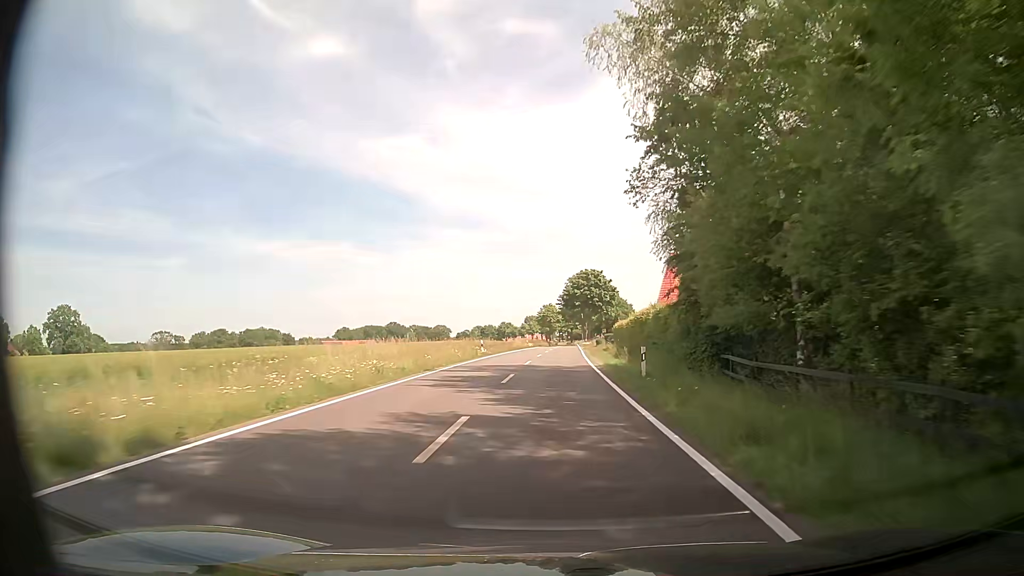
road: tertiary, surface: asphalt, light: Day
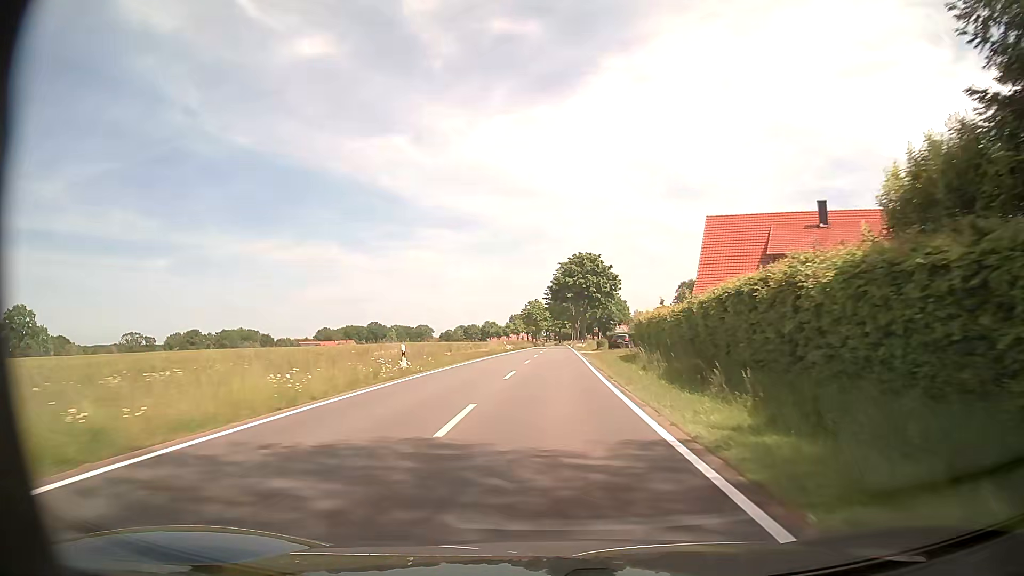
(+0.3, +21.9) m; +1°
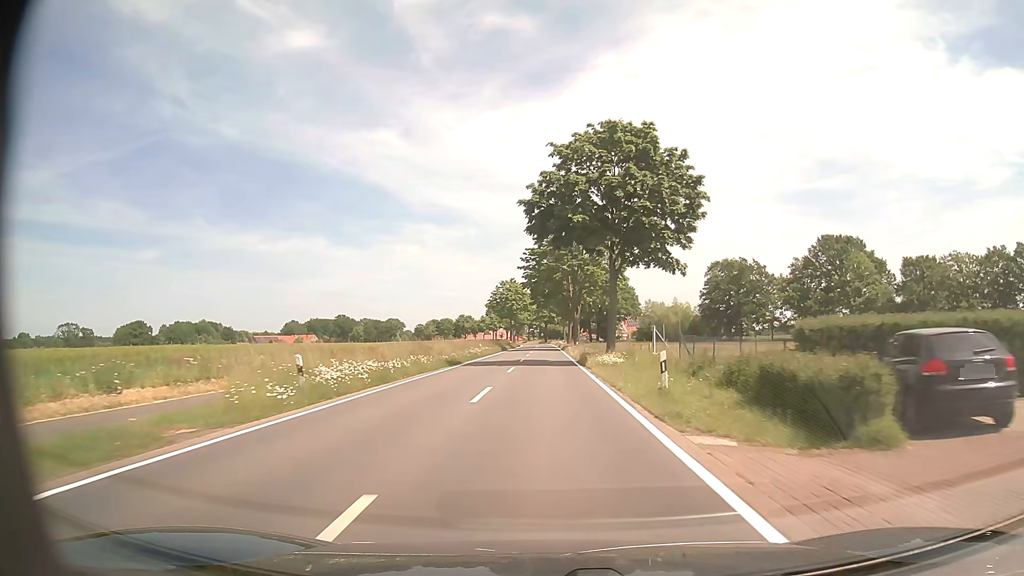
(+0.6, +54.9) m; +1°
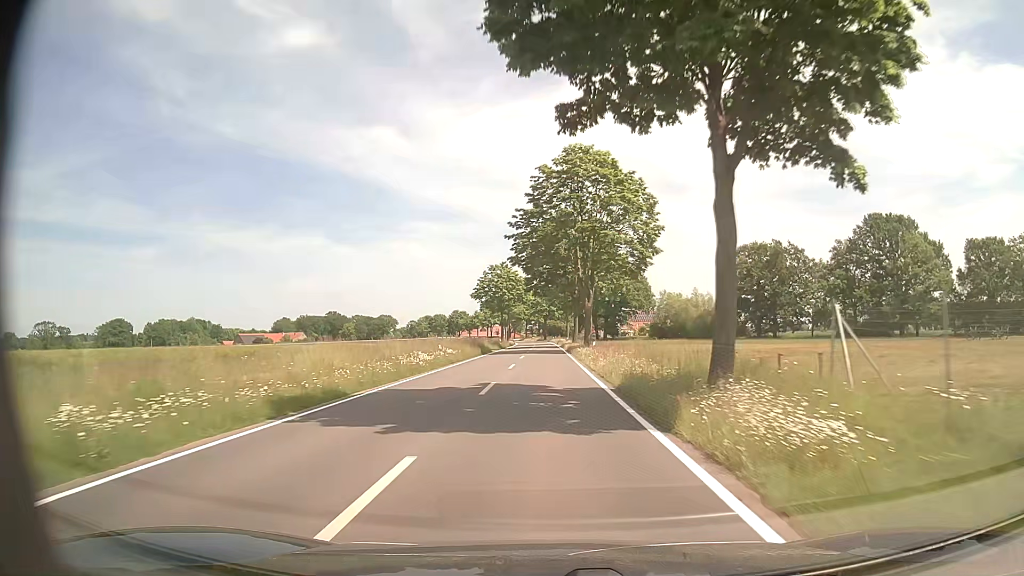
(0.0, +22.0) m; 0°
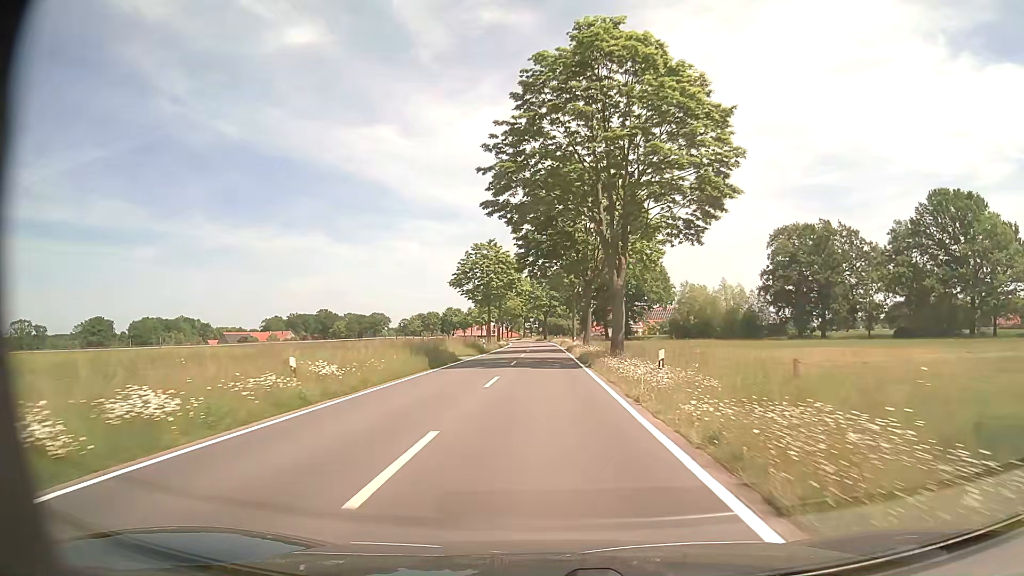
(0.0, +22.0) m; 0°
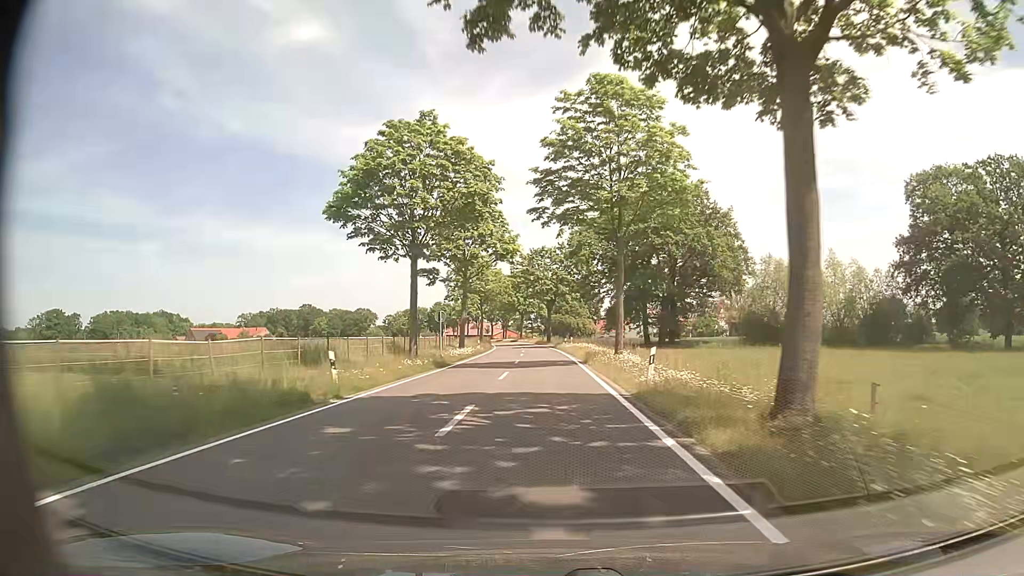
(-0.1, +43.9) m; 0°
